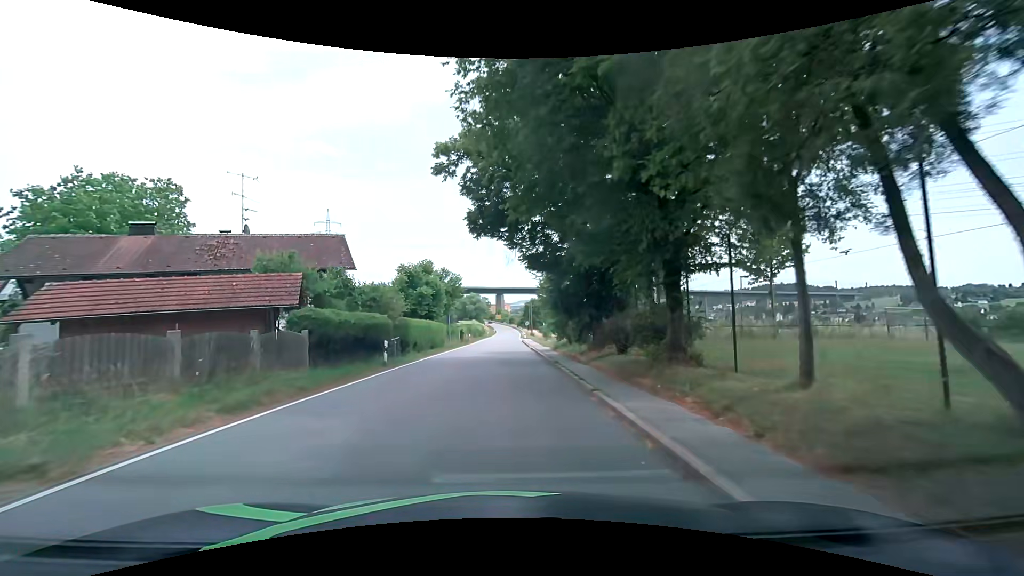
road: secondary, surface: asphalt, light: Day
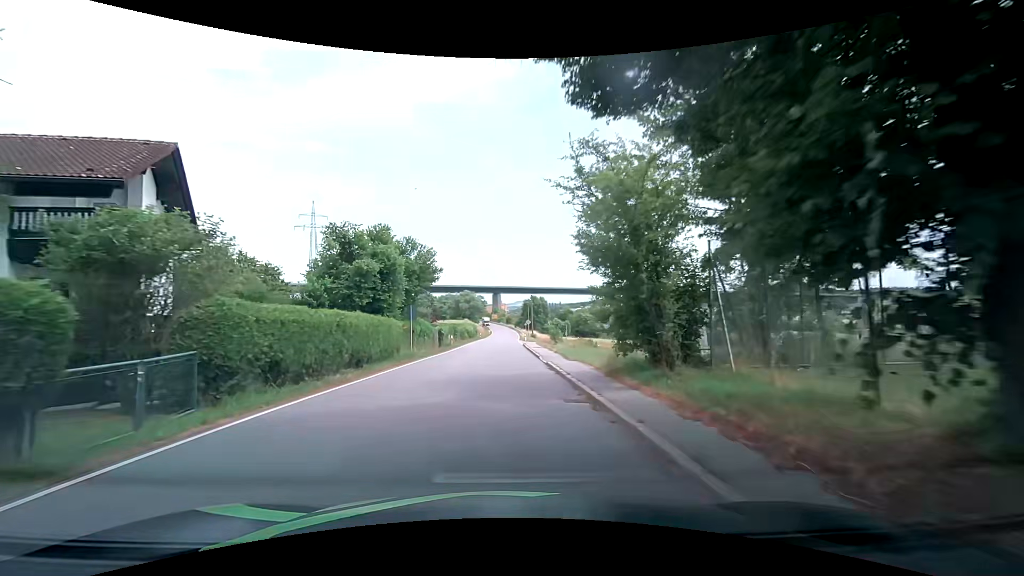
(-0.1, +17.8) m; 0°
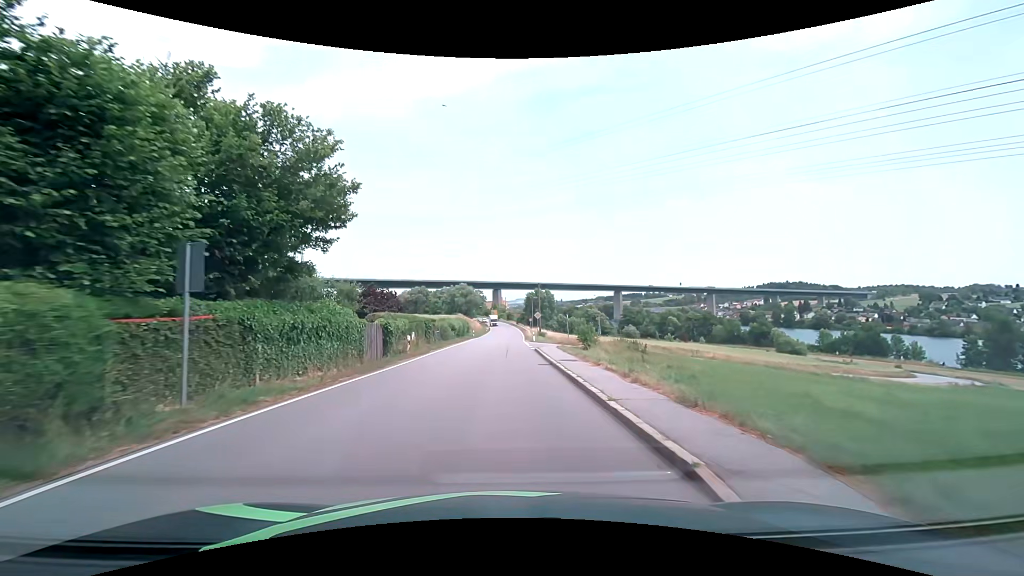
(0.0, +21.2) m; 0°
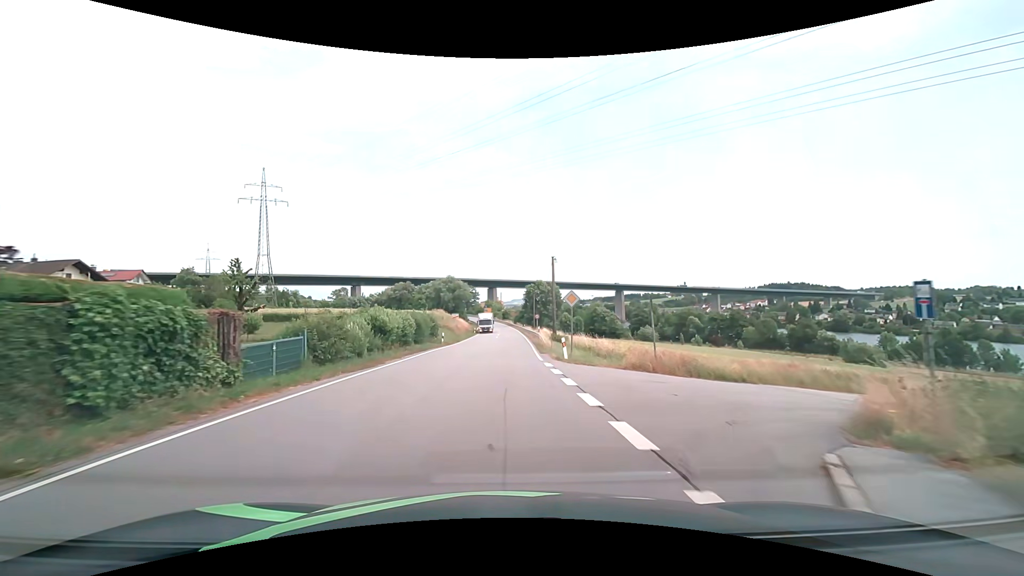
(0.0, +30.7) m; 0°
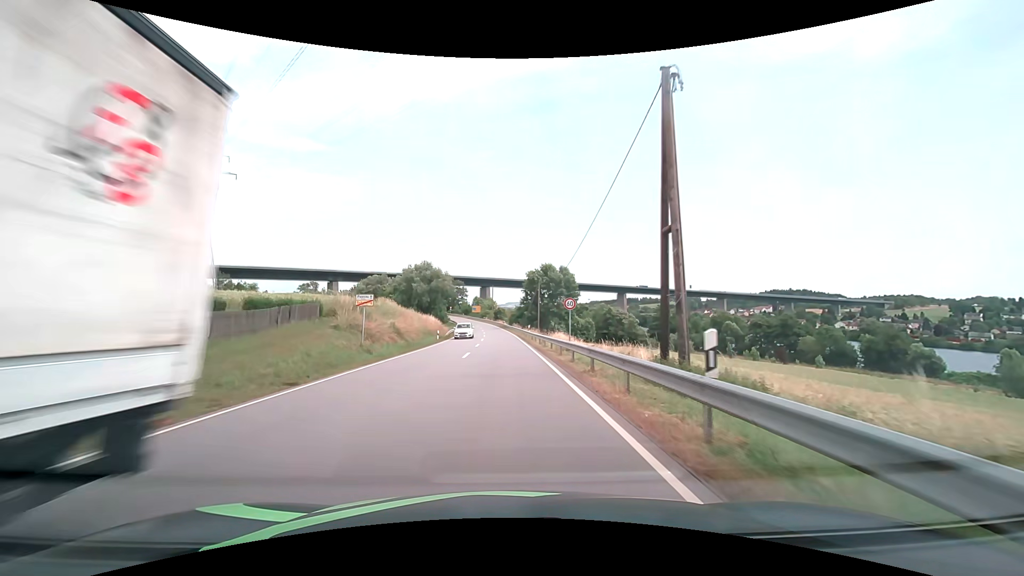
(+0.3, +38.5) m; 0°
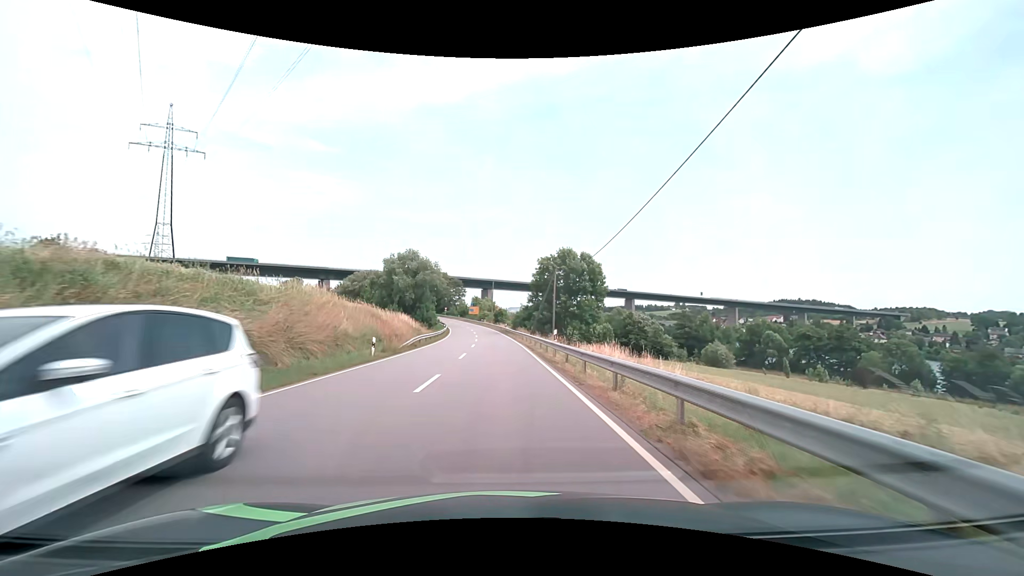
(+0.1, +23.2) m; 0°
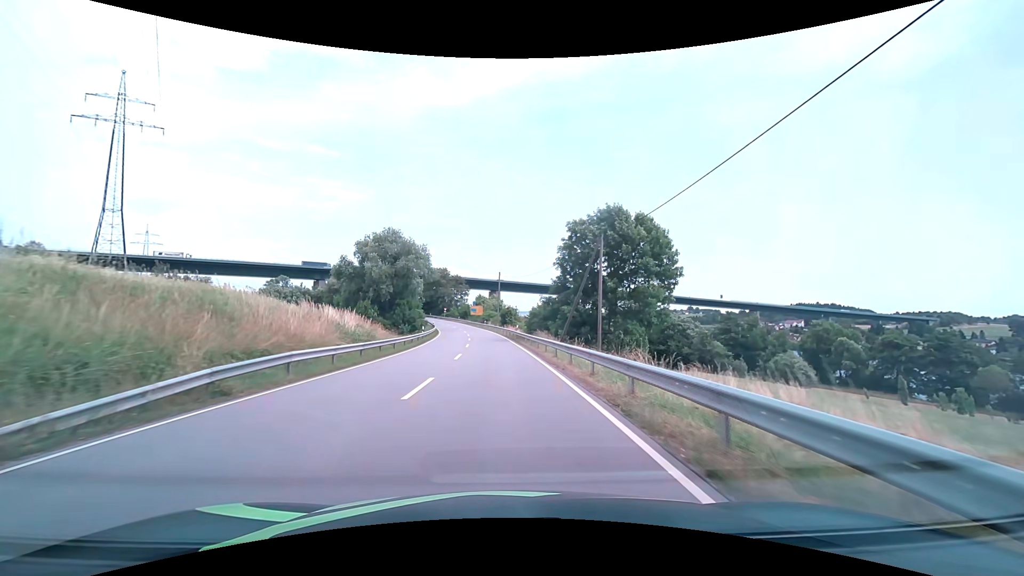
(-0.2, +25.4) m; -1°
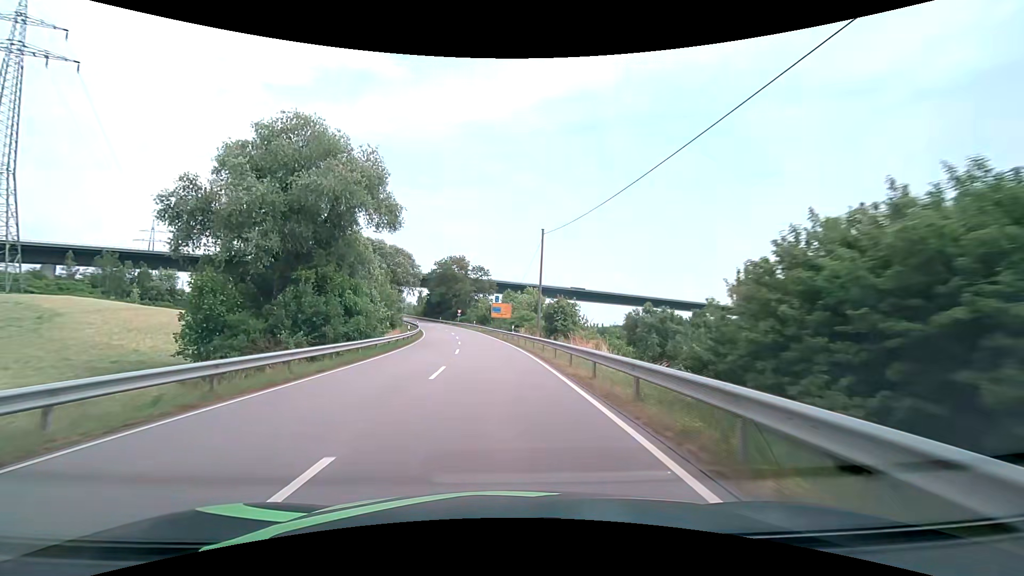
(-1.4, +44.4) m; -4°
(0, +10) (0, +20) (-1, +30) (-1, +40) (-2, +50) (-4, +60) (-5, +70) (-7, +80) (-10, +89) (-12, +99) m
